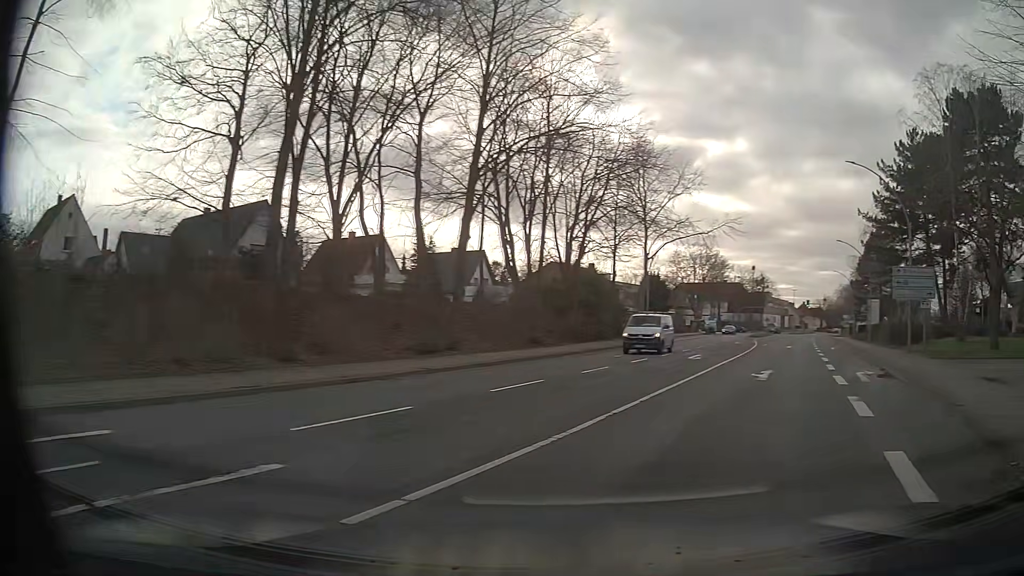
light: Day
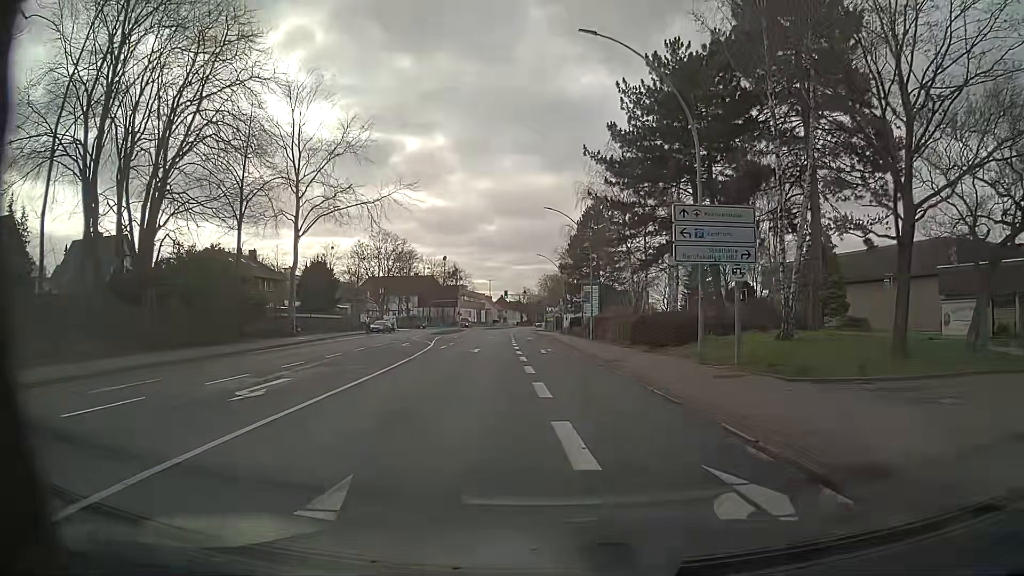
(+5.6, +15.8) m; +26°
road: primary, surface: asphalt
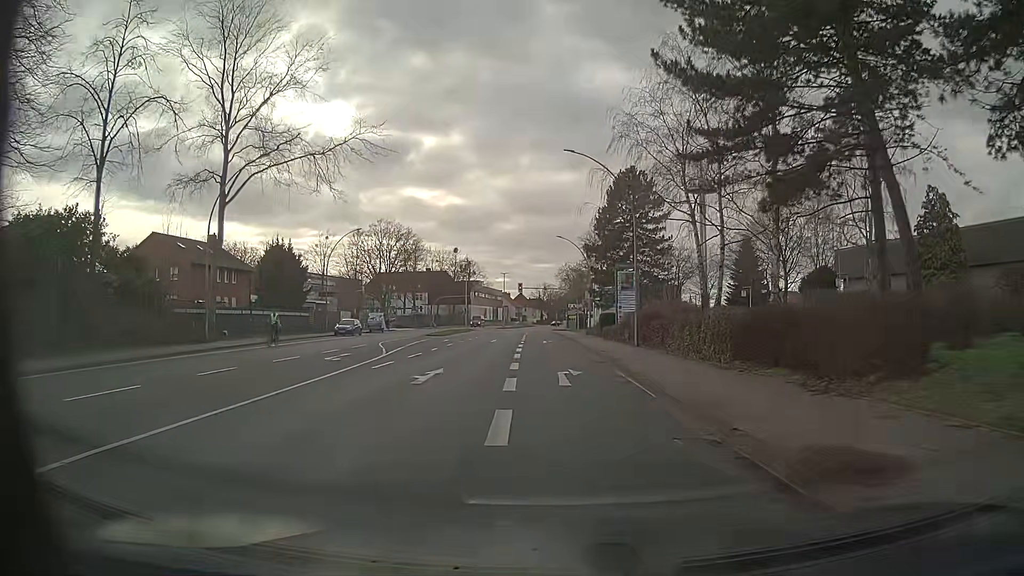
(-0.2, +17.1) m; -2°
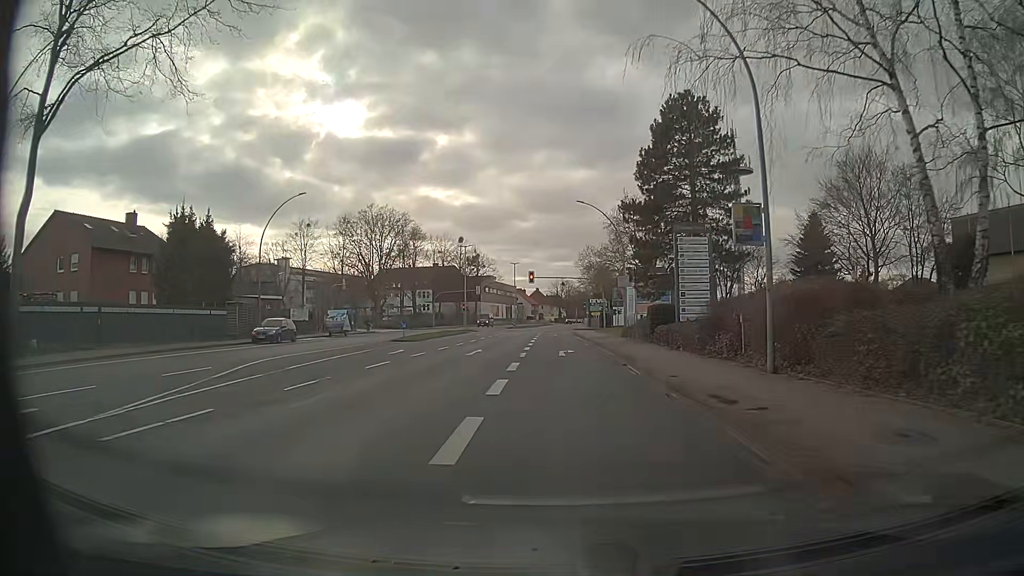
(-0.2, +19.2) m; -1°
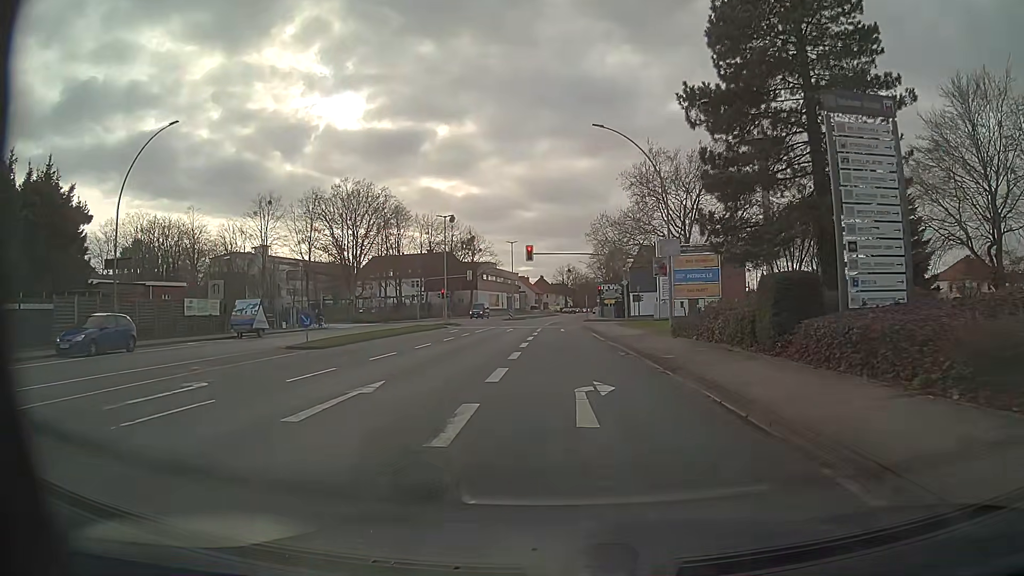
(-0.1, +17.8) m; 0°
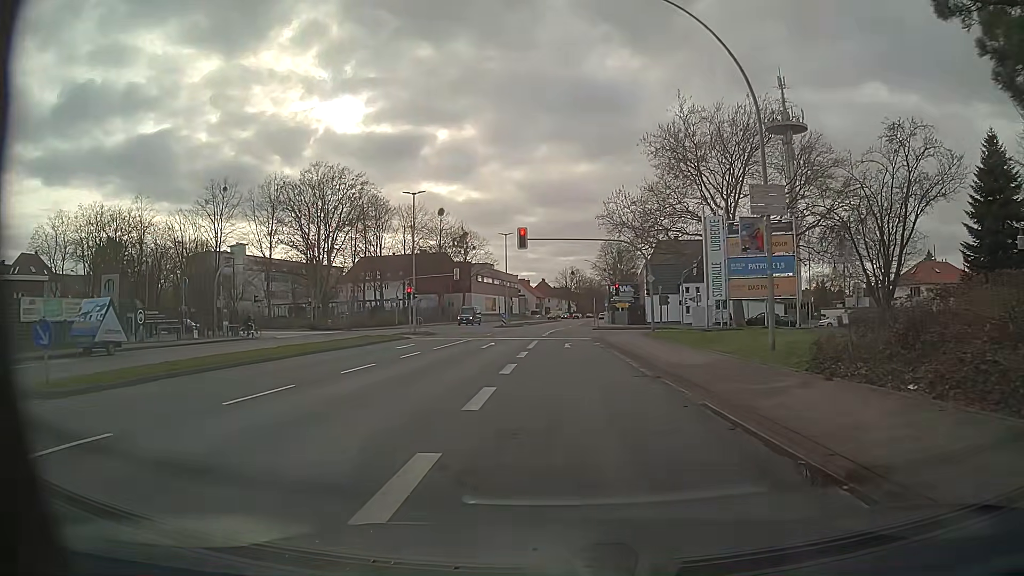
(-0.1, +14.7) m; -1°
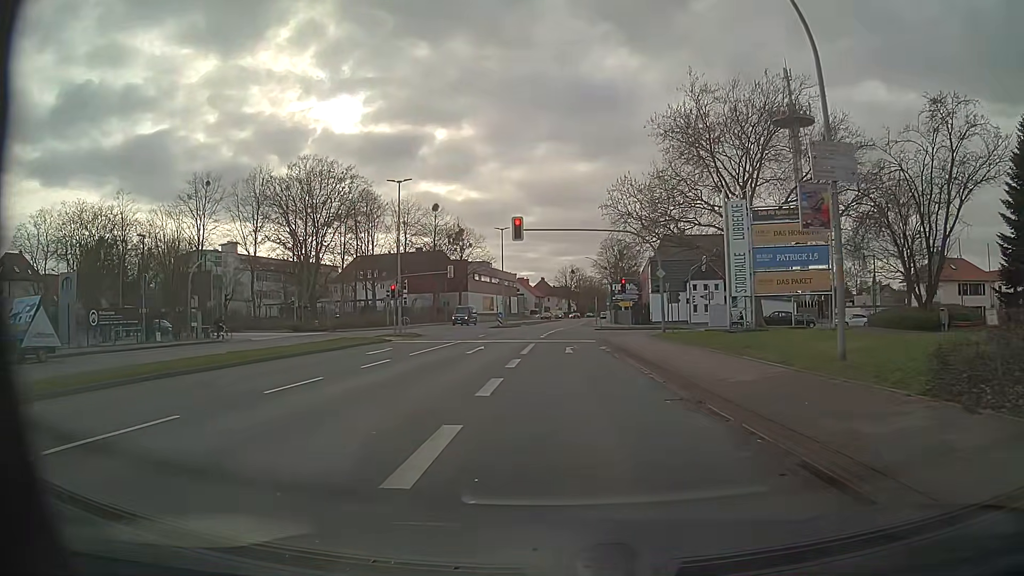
(0.0, +4.4) m; 0°
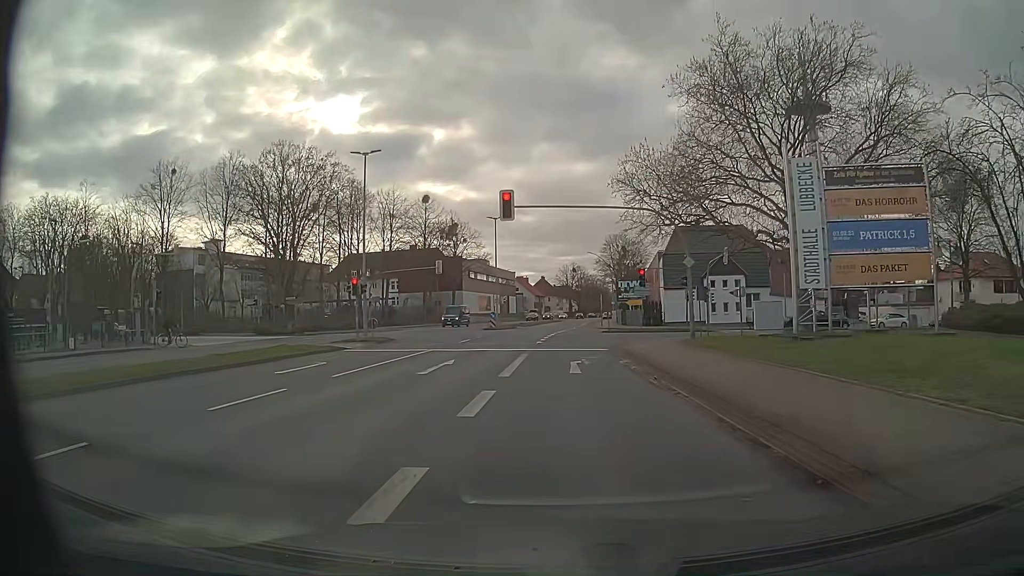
(0.0, +8.1) m; -1°
